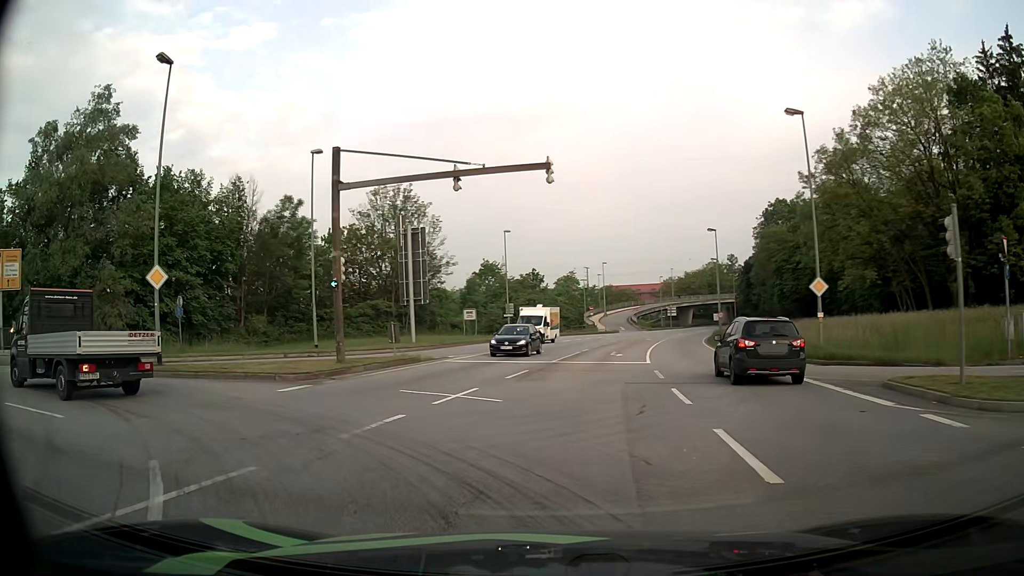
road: primary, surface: asphalt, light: Day
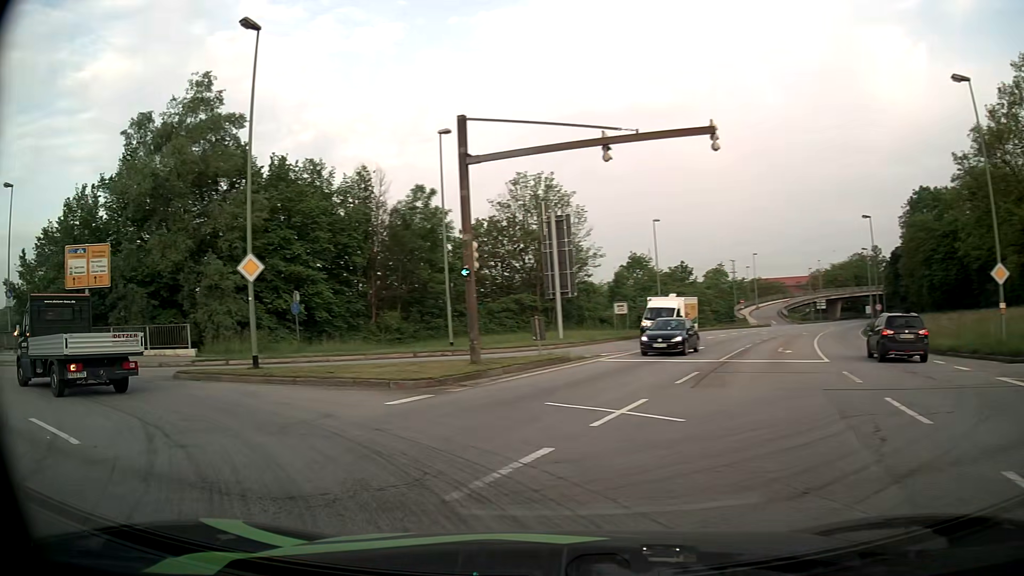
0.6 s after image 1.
(-0.3, +3.3) m; -12°
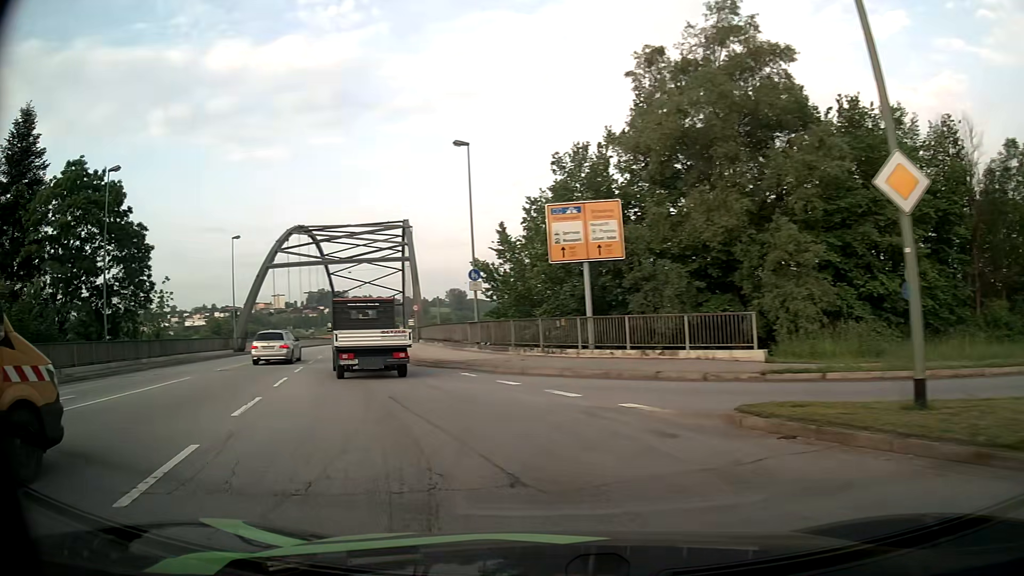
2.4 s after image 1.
(-4.5, +9.6) m; -47°
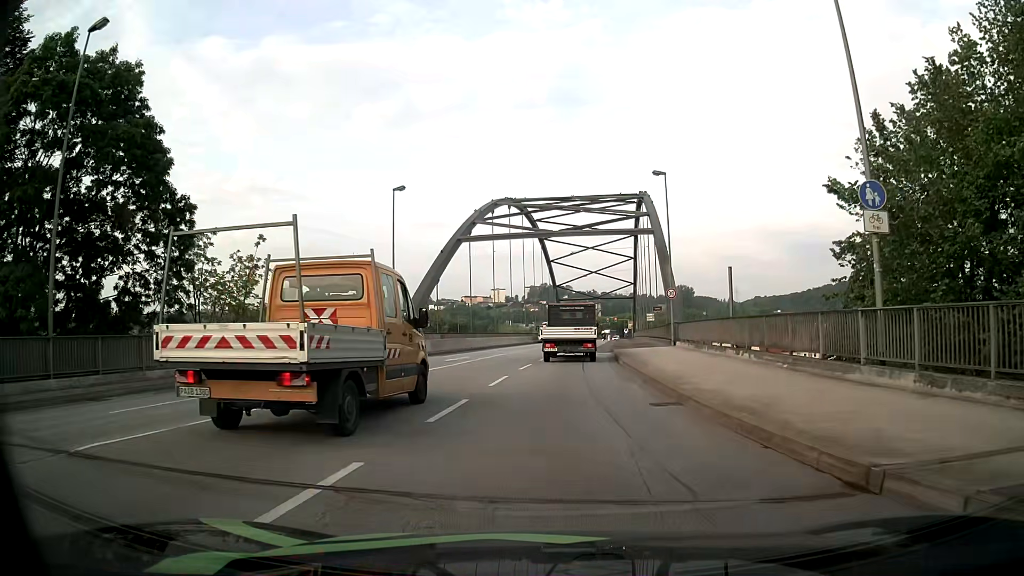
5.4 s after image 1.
(-5.0, +19.2) m; -19°
